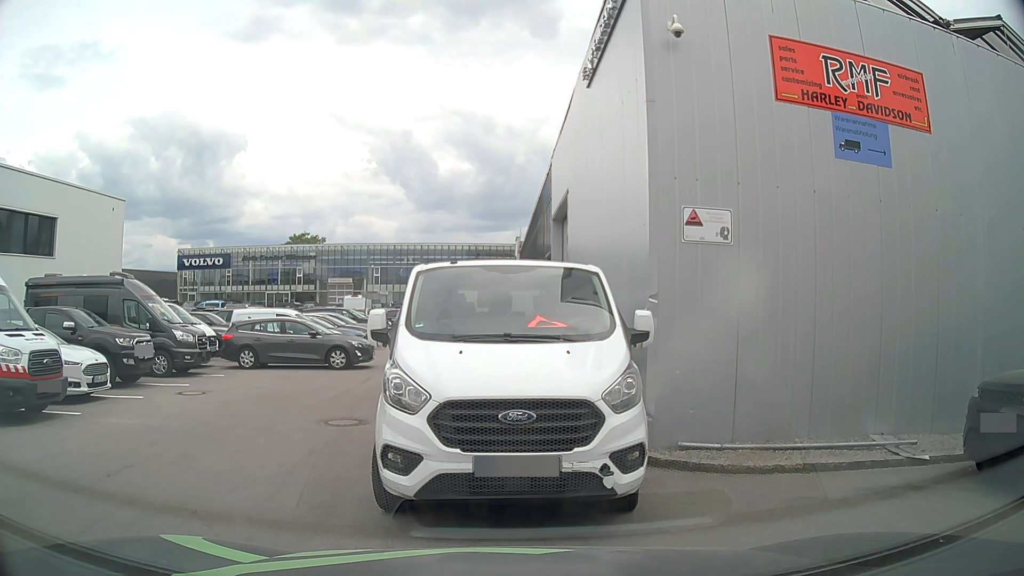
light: Day
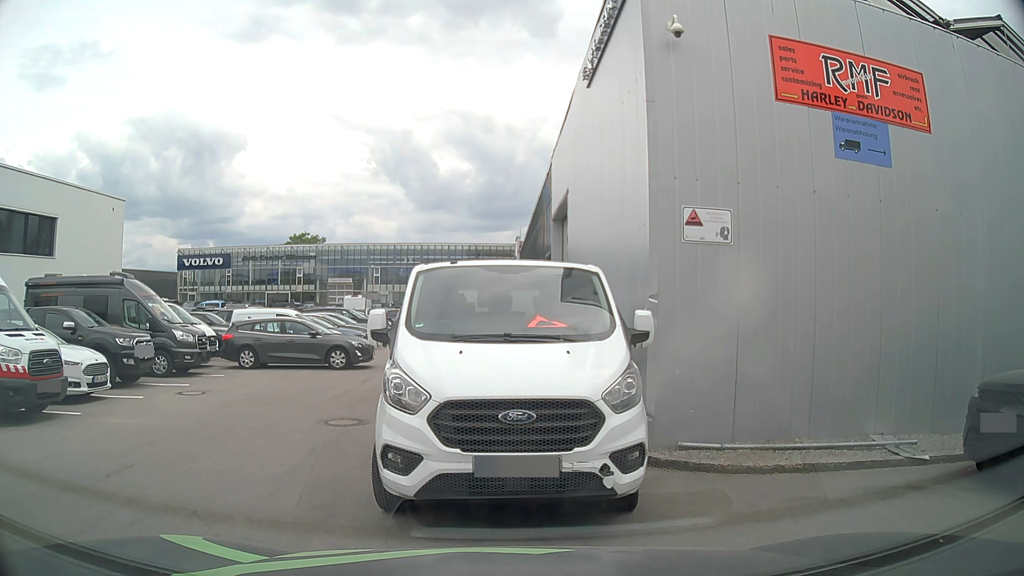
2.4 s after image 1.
(0.0, 0.0) m; 0°
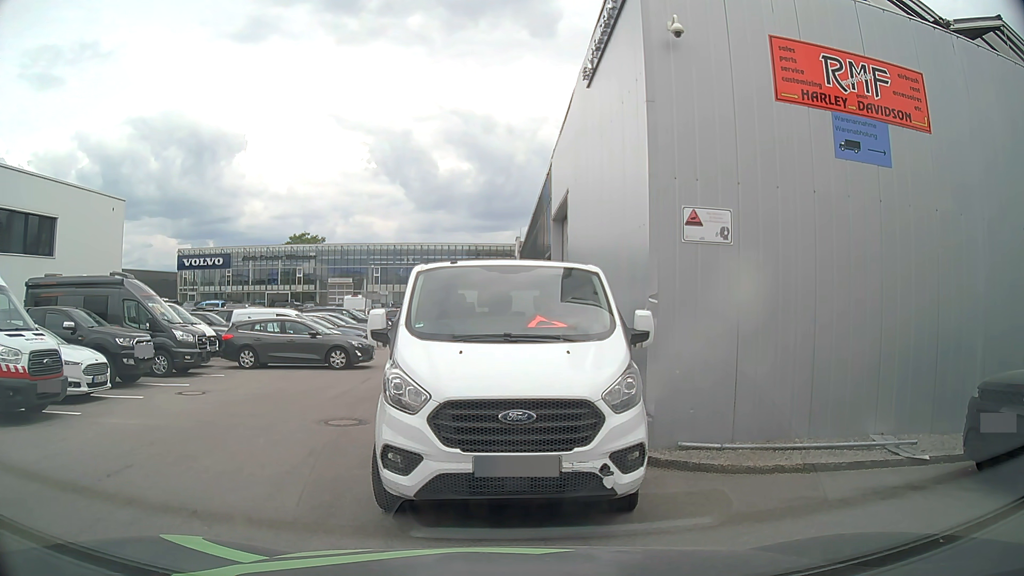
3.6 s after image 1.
(0.0, 0.0) m; 0°
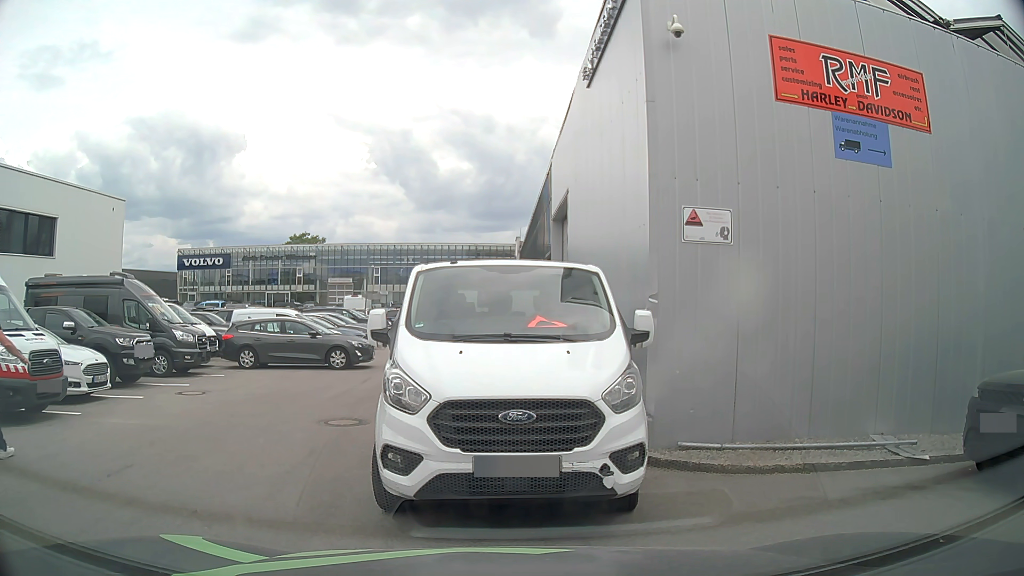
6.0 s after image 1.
(0.0, 0.0) m; 0°
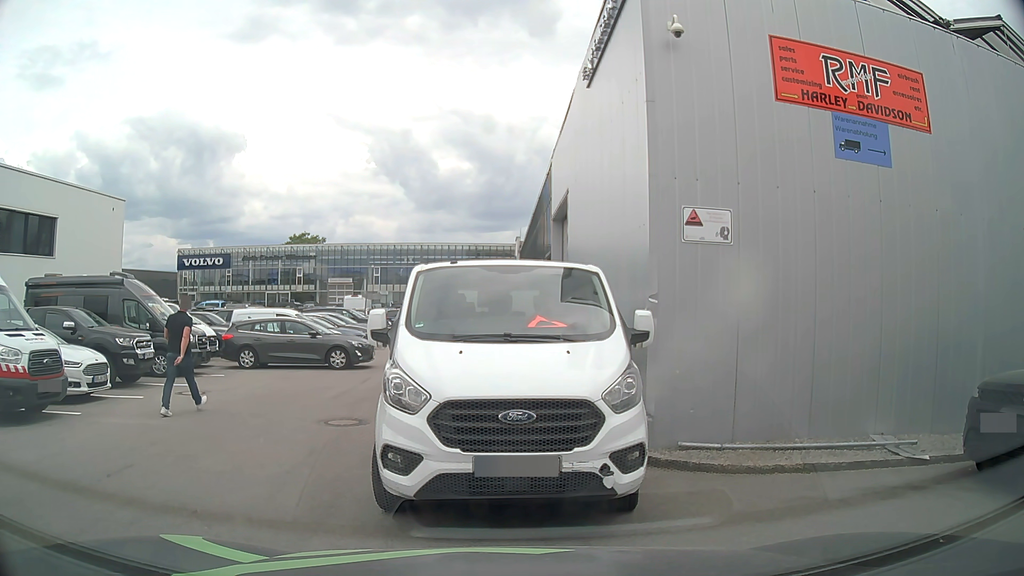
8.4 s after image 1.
(0.0, 0.0) m; 0°
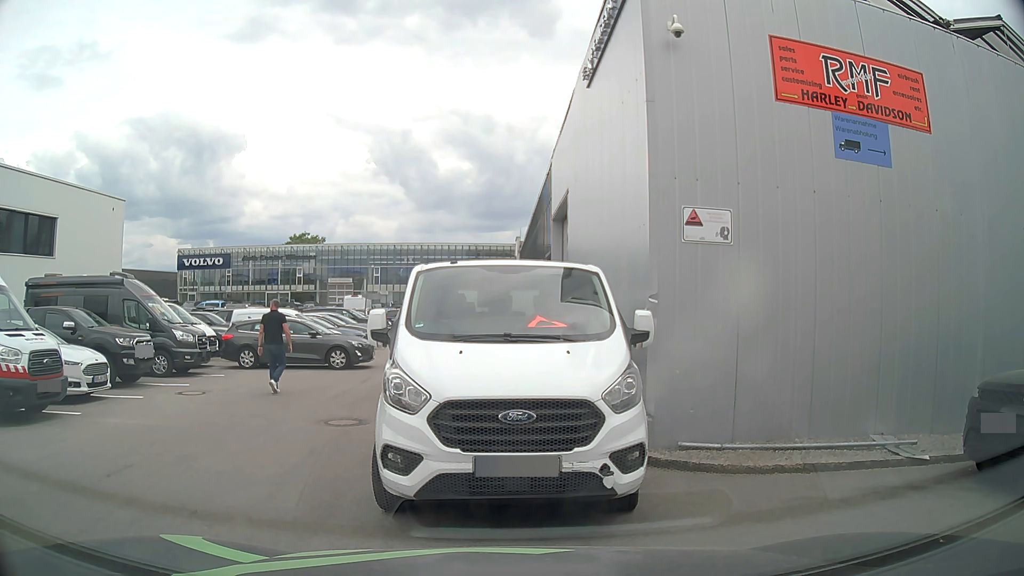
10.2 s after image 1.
(0.0, 0.0) m; 0°
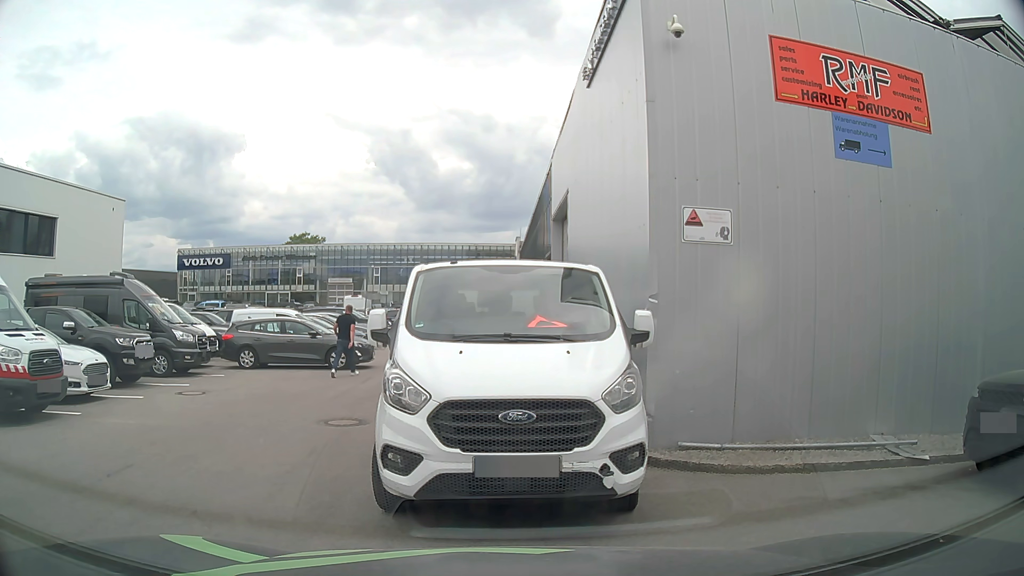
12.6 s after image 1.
(0.0, 0.0) m; 0°
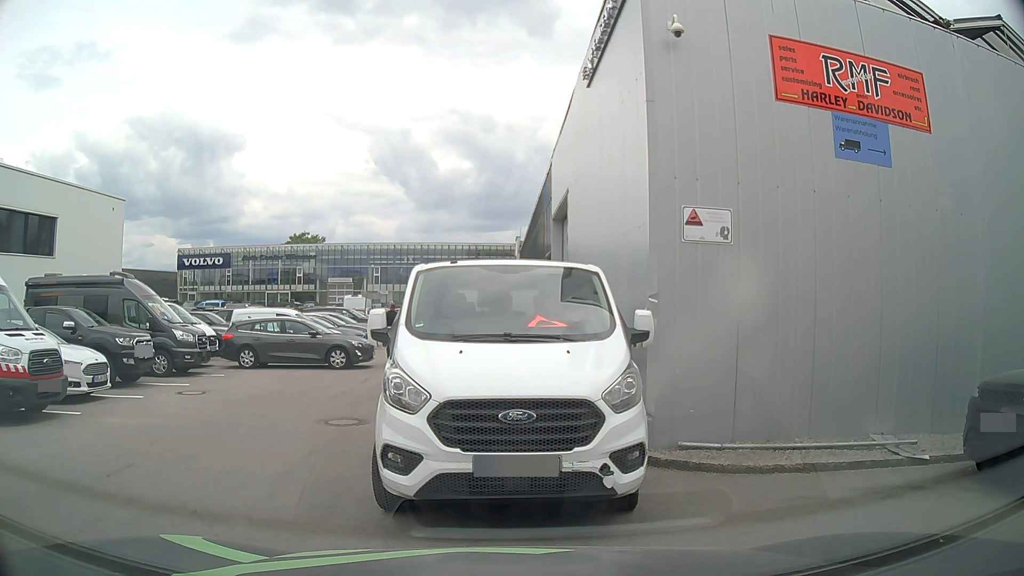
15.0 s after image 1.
(0.0, 0.0) m; 0°
